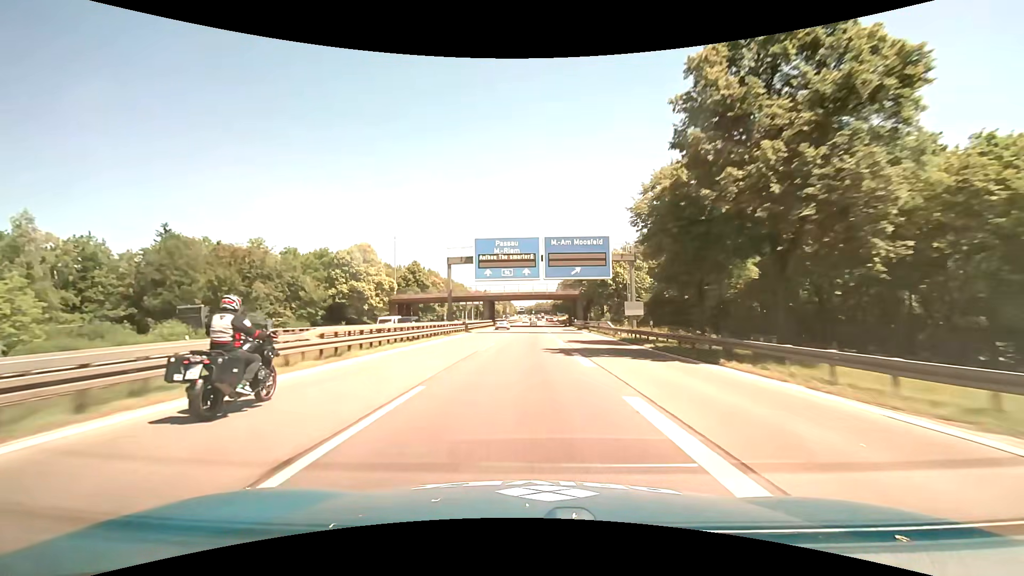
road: motorway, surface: asphalt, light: Day
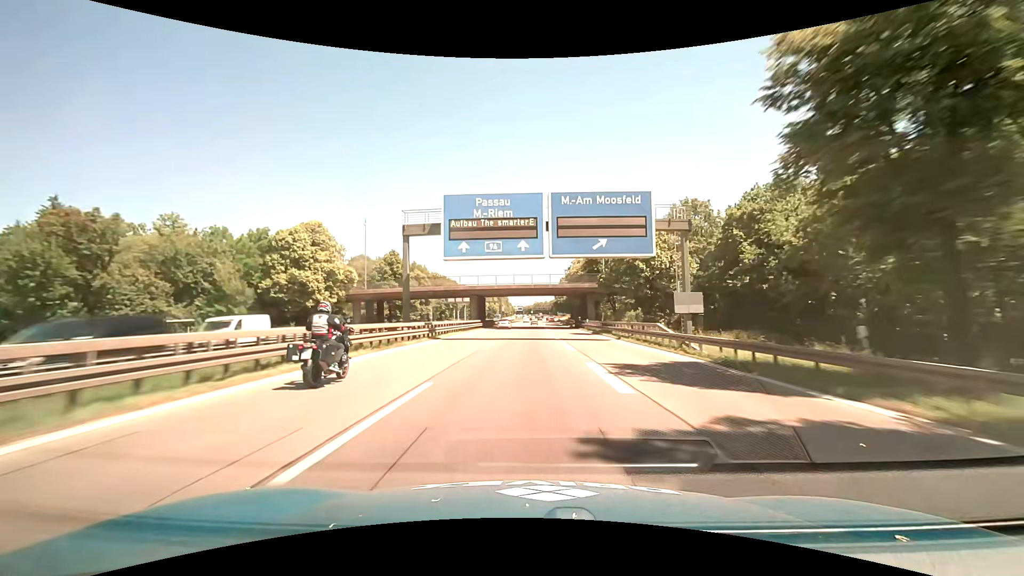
(0.0, +17.5) m; 0°
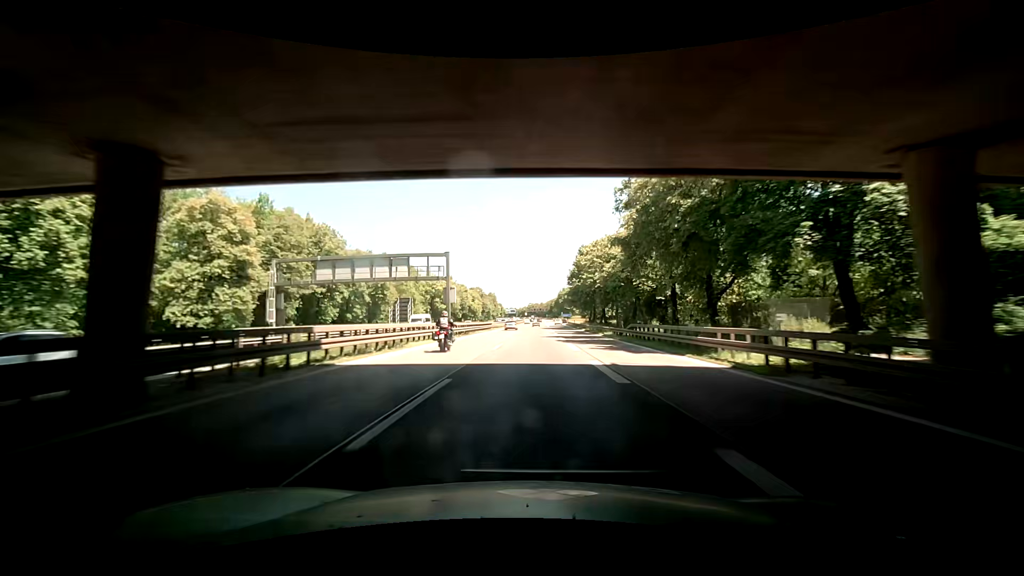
(+0.5, +71.1) m; +1°
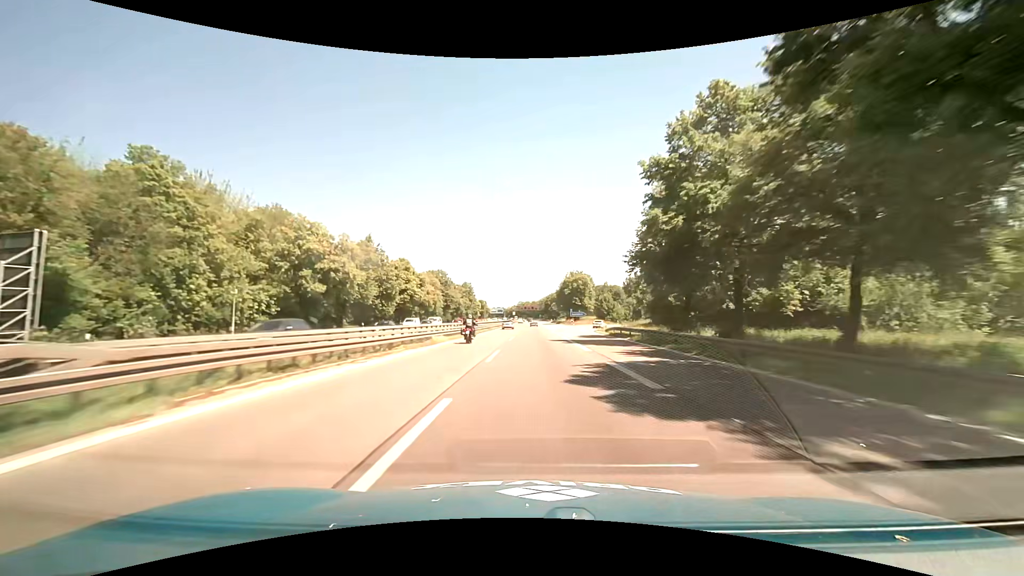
(+0.4, +72.3) m; +1°
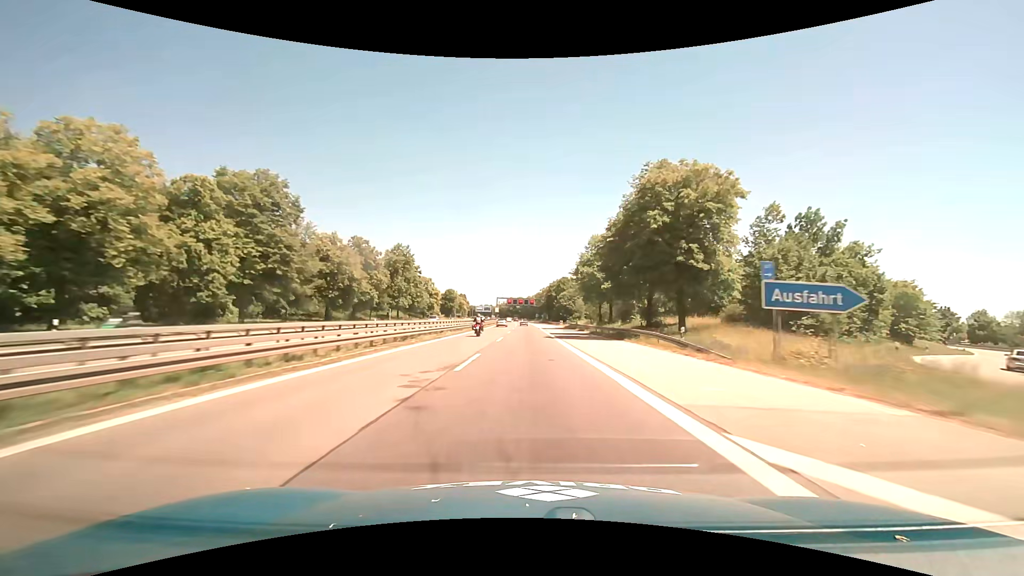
(+0.9, +91.7) m; +1°
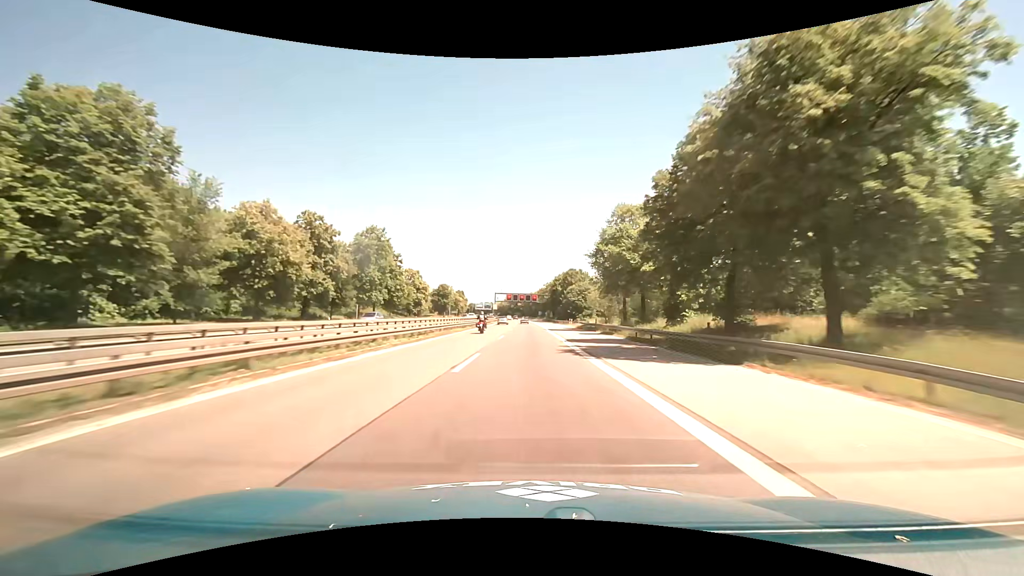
(-0.1, +18.2) m; 0°
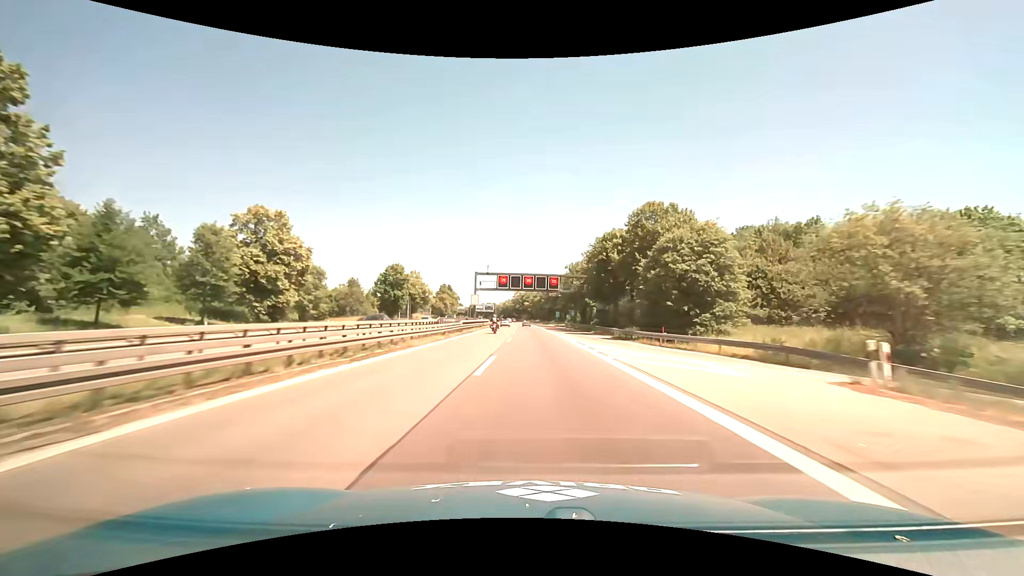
(-0.7, +71.0) m; -1°
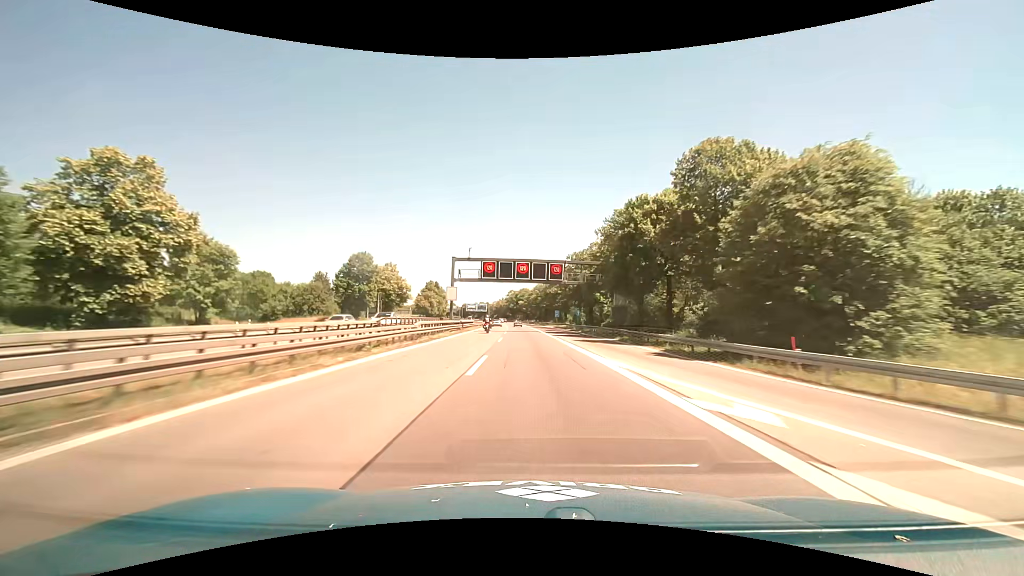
(+0.1, +17.5) m; 0°
(0, +10) (0, +20) (0, +30) (0, +40) (0, +50) (0, +60) (0, +70) (-1, +80) (-1, +90) (-2, +100) m
